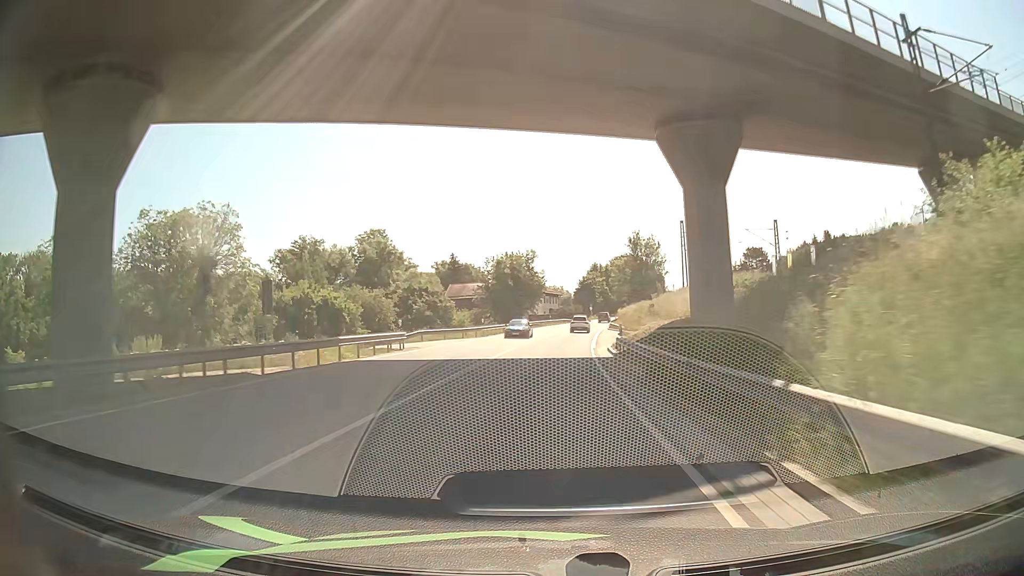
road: primary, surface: asphalt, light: Day
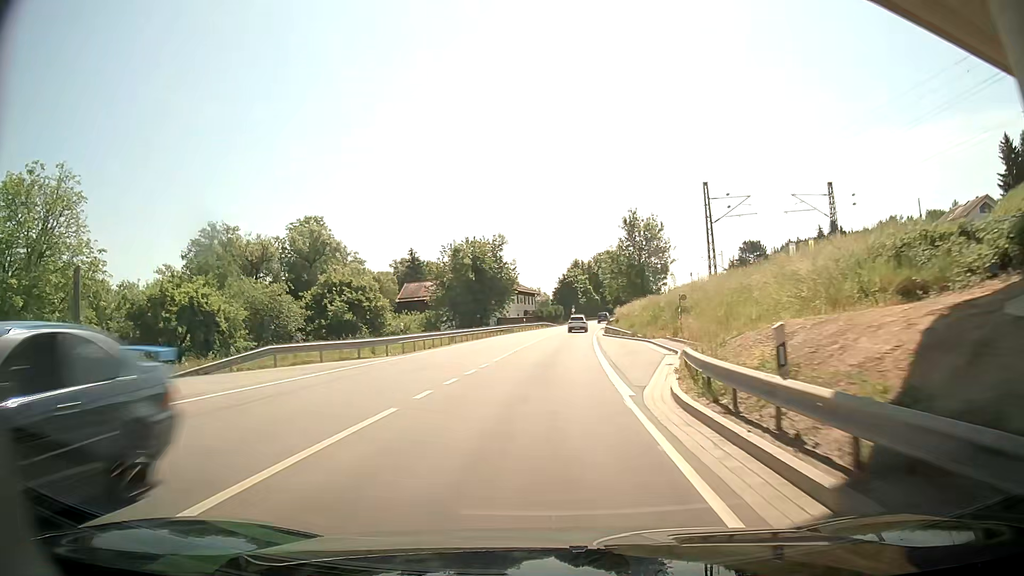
(+0.5, +22.4) m; +2°
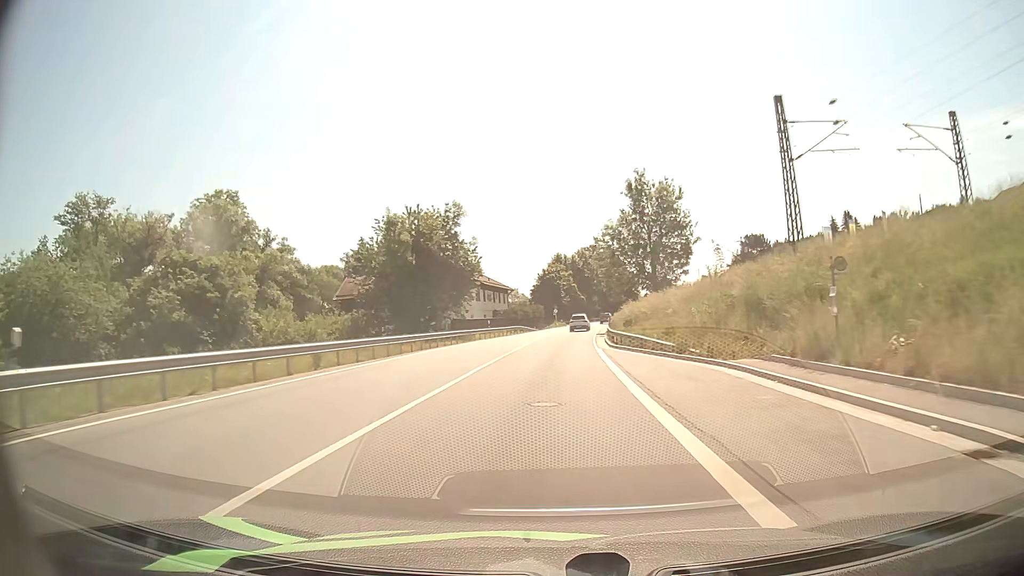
(+0.2, +22.8) m; +2°
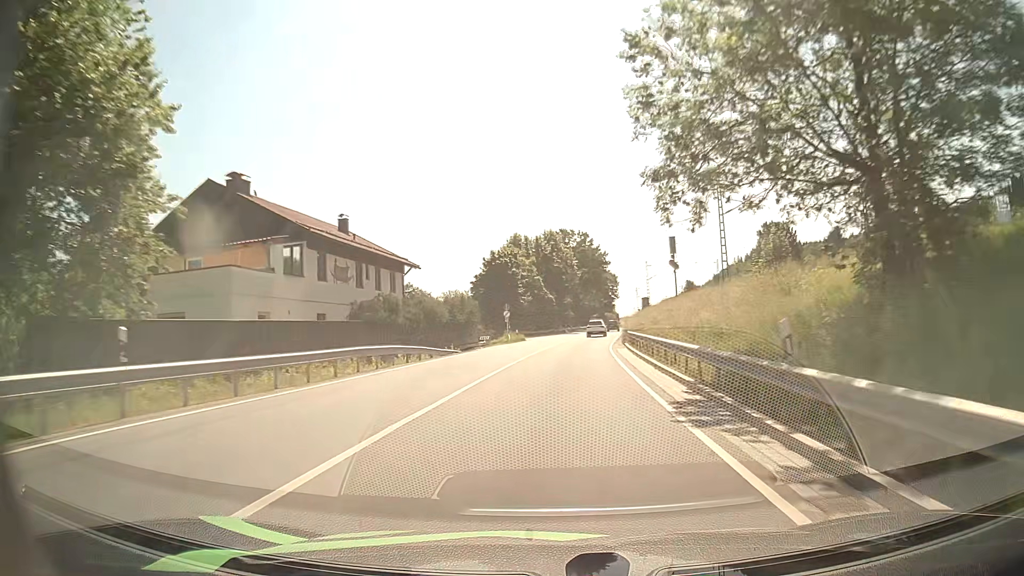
(+1.1, +45.6) m; +3°
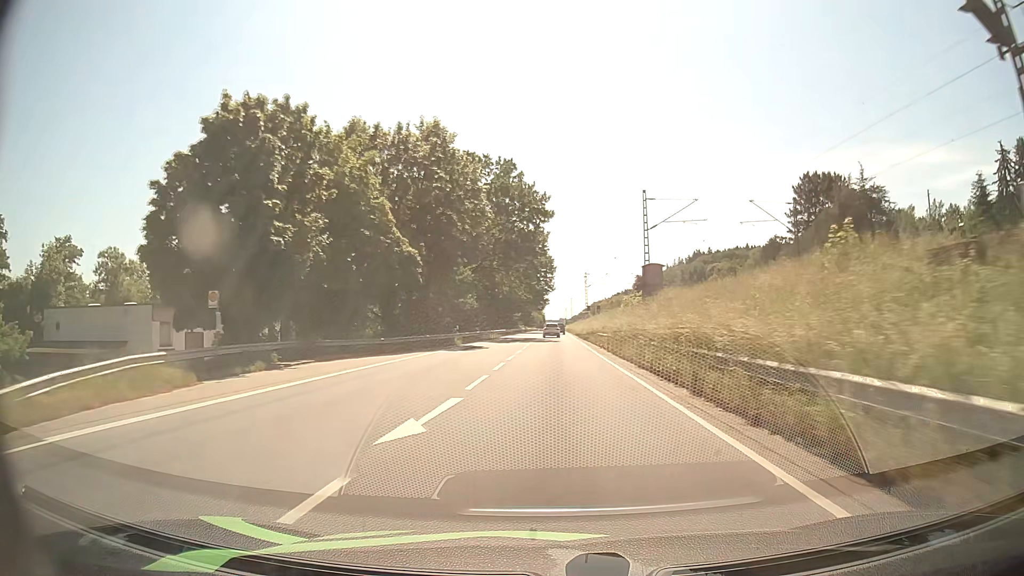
(+3.6, +57.7) m; +7°
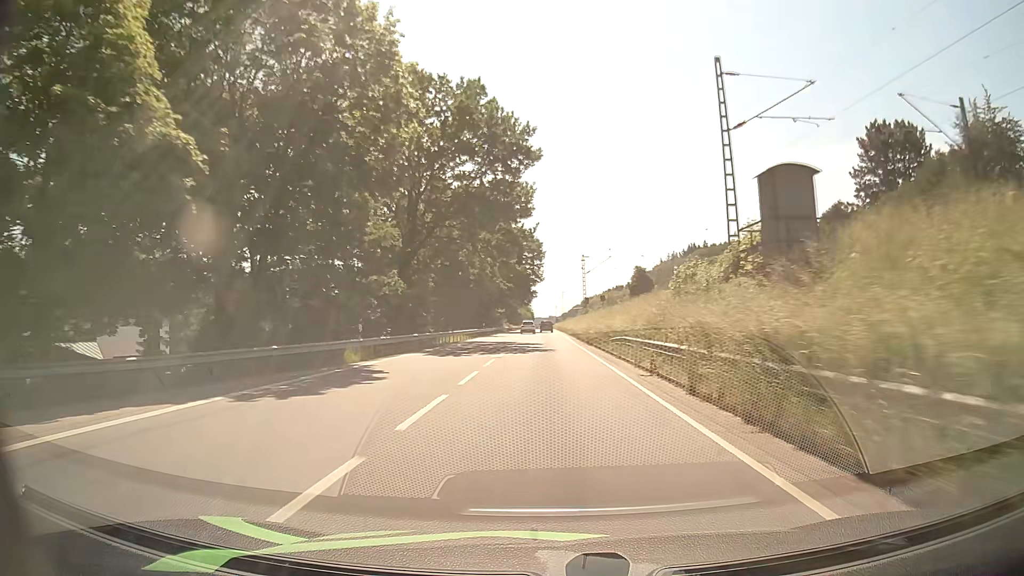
(+0.3, +23.4) m; +1°
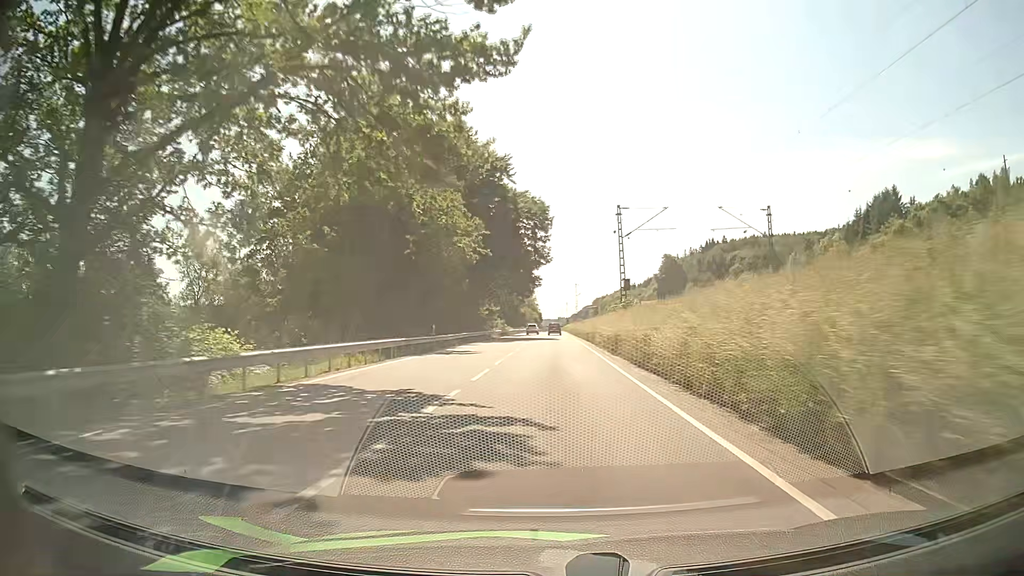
(-0.1, +35.8) m; -1°
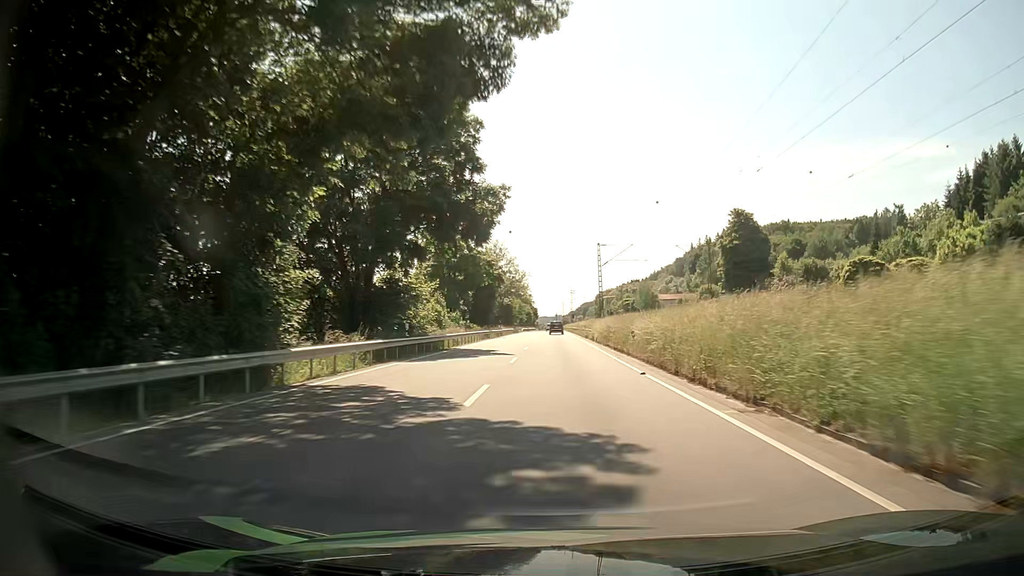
(-0.1, +61.2) m; 0°
(0, +10) (0, +20) (0, +30) (0, +40) (0, +50) (+1, +60) (+1, +70) (+1, +80) (0, +90) (0, +100) m
